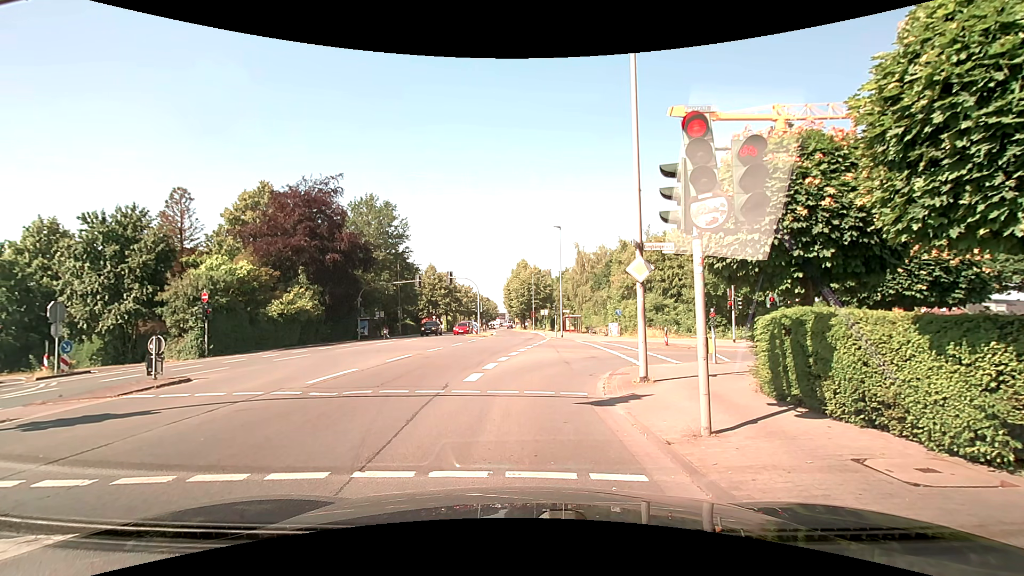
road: secondary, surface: asphalt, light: Day
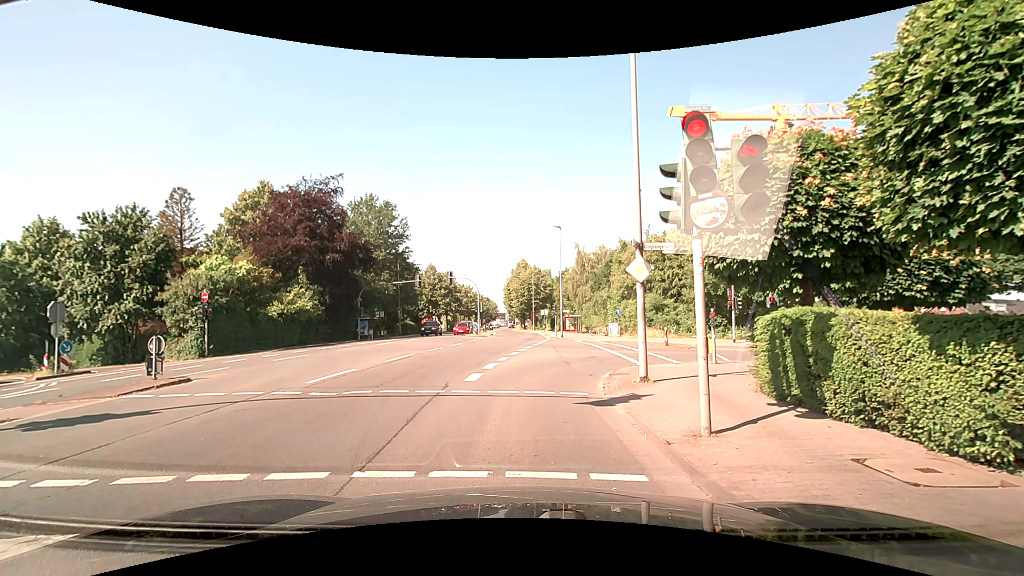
(0.0, 0.0) m; 0°
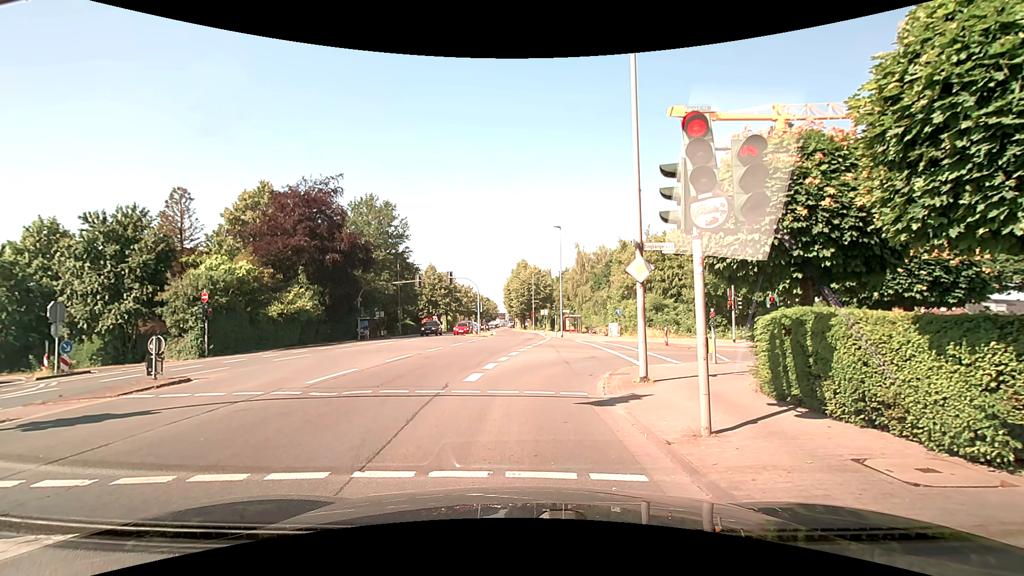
(0.0, 0.0) m; 0°
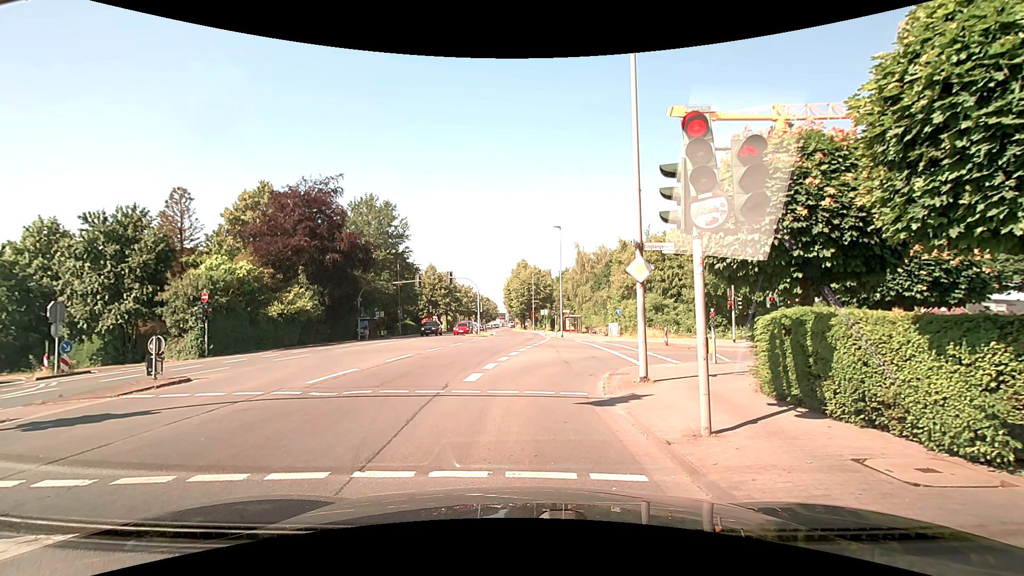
(0.0, 0.0) m; 0°
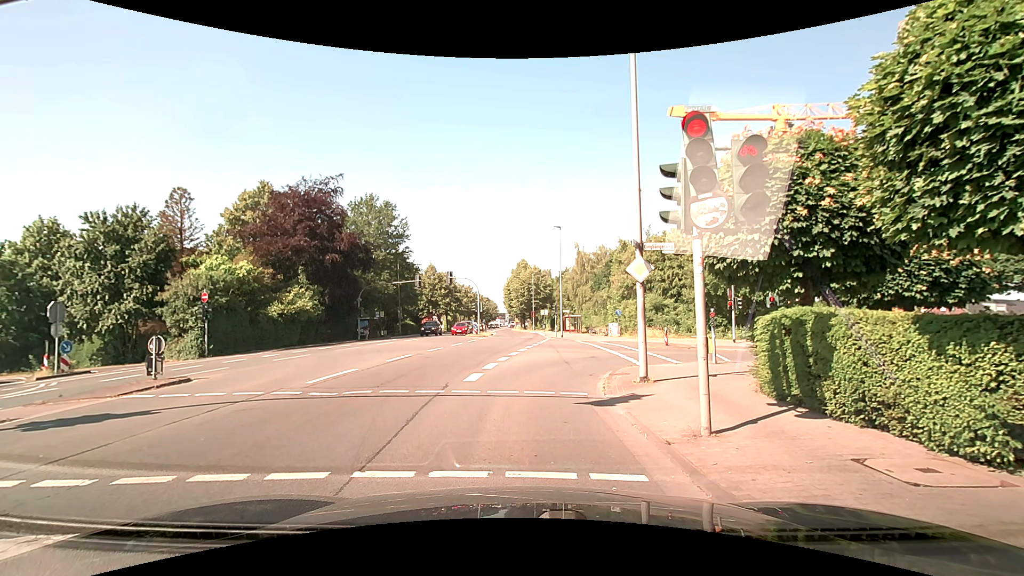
(0.0, 0.0) m; 0°
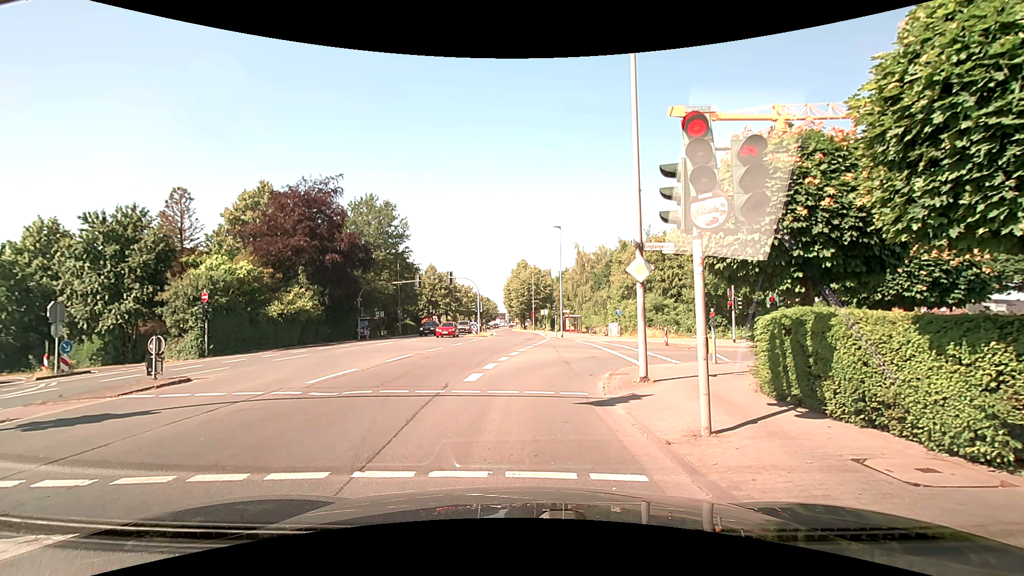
(0.0, 0.0) m; 0°
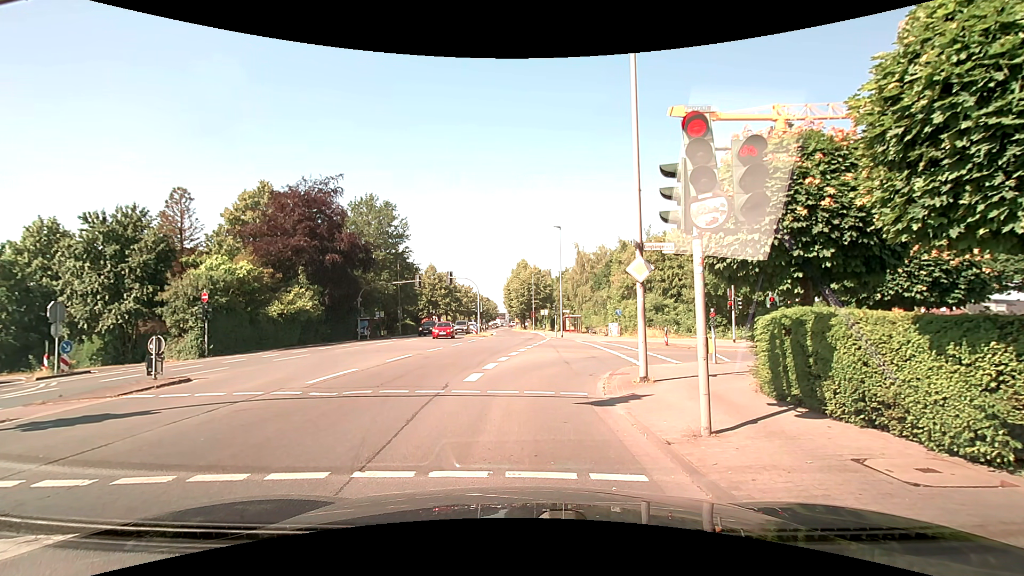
(0.0, 0.0) m; 0°
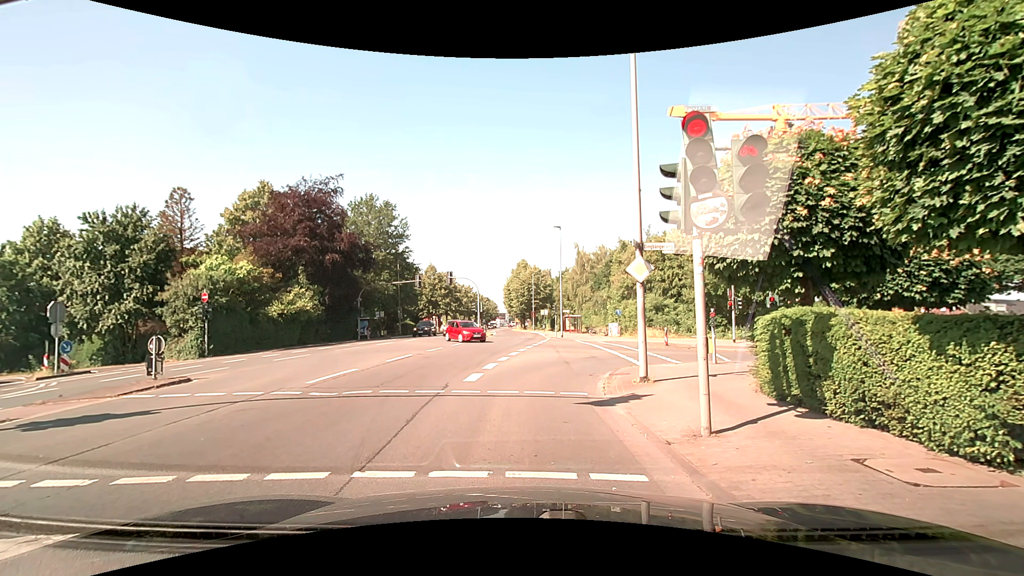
(0.0, 0.0) m; 0°
(0, +10) (+2, +20) (+10, +25) (+20, +24) (+30, +22) (+40, +20) (+49, +18) (+59, +17) (+69, +15) (+79, +14) m
